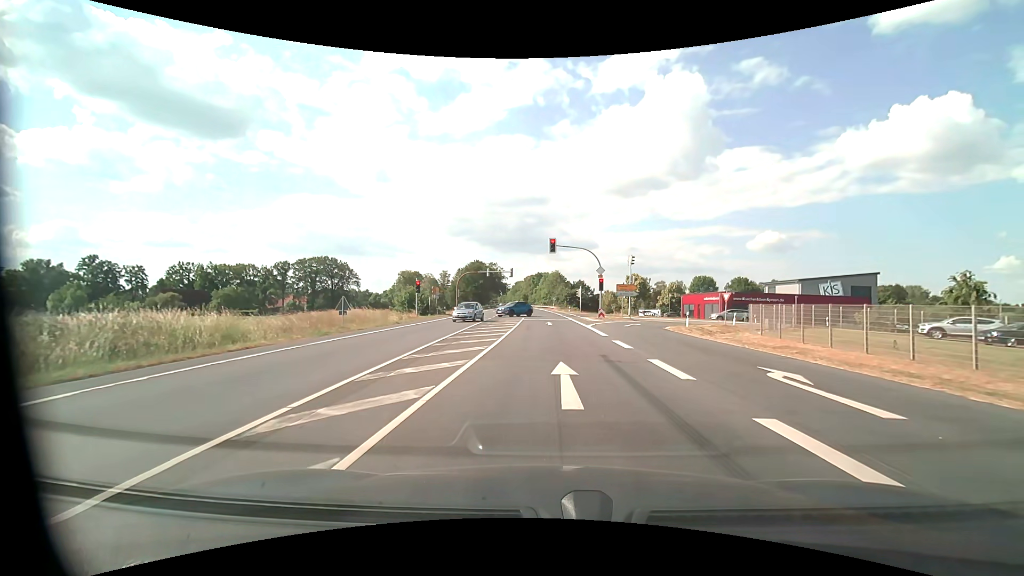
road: primary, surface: asphalt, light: Day
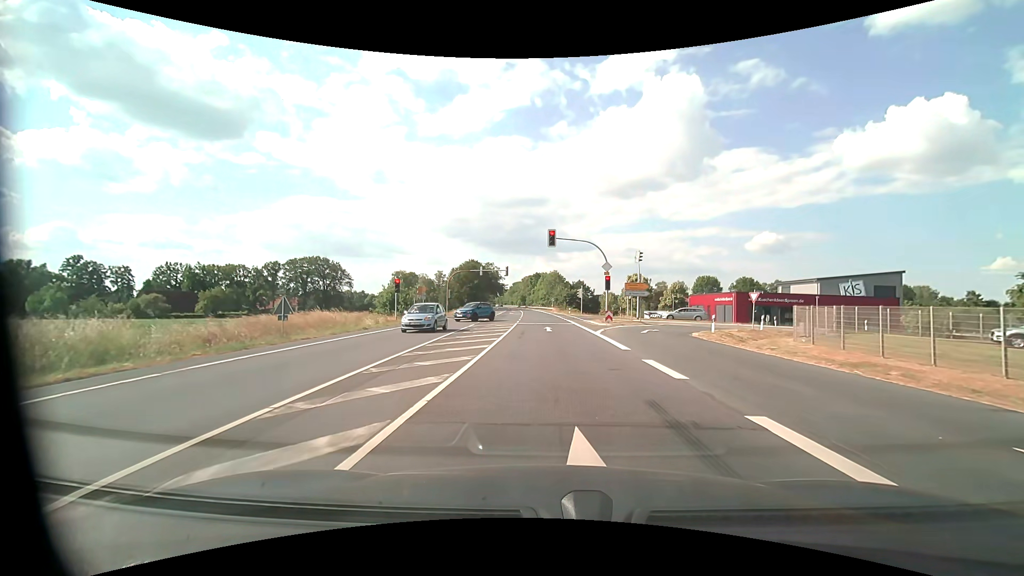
(0.0, +5.7) m; 0°
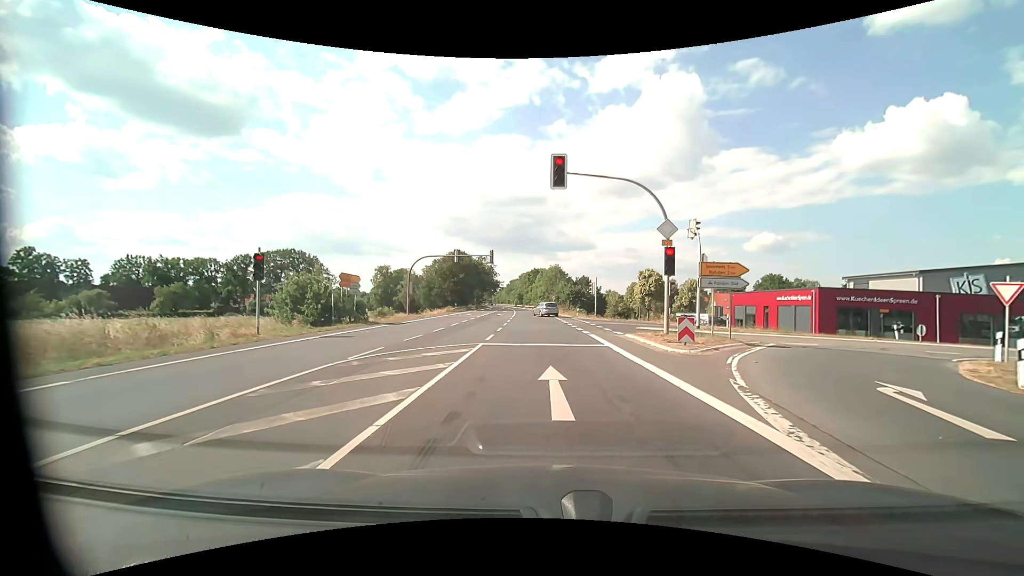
(+0.1, +19.0) m; 0°
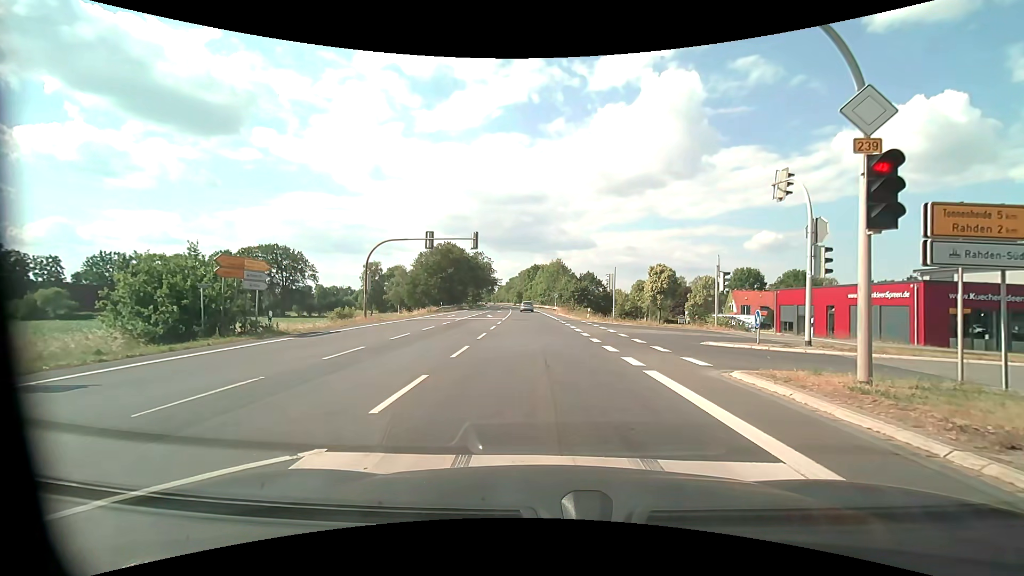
(0.0, +11.5) m; 0°
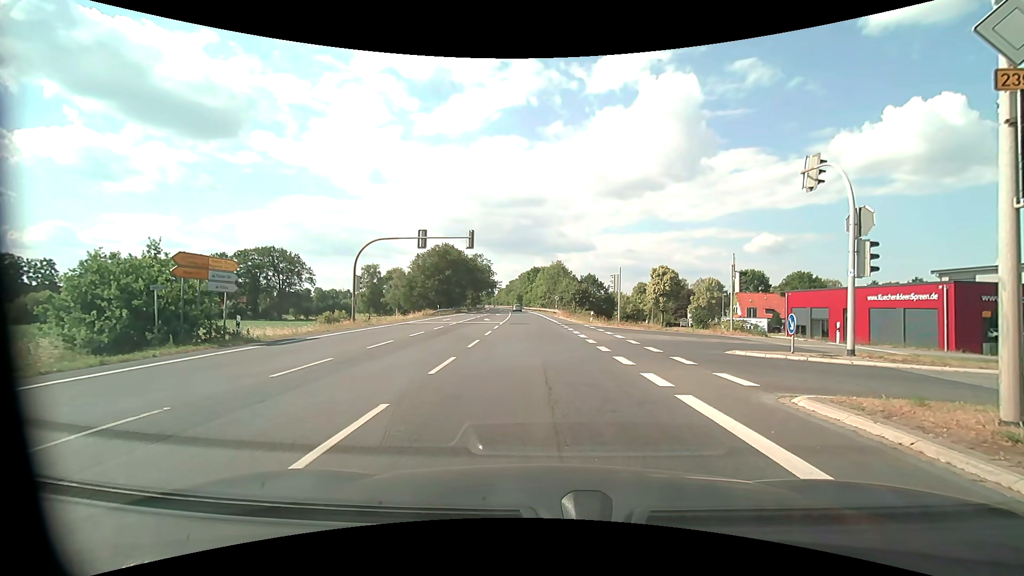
(0.0, +2.1) m; 0°
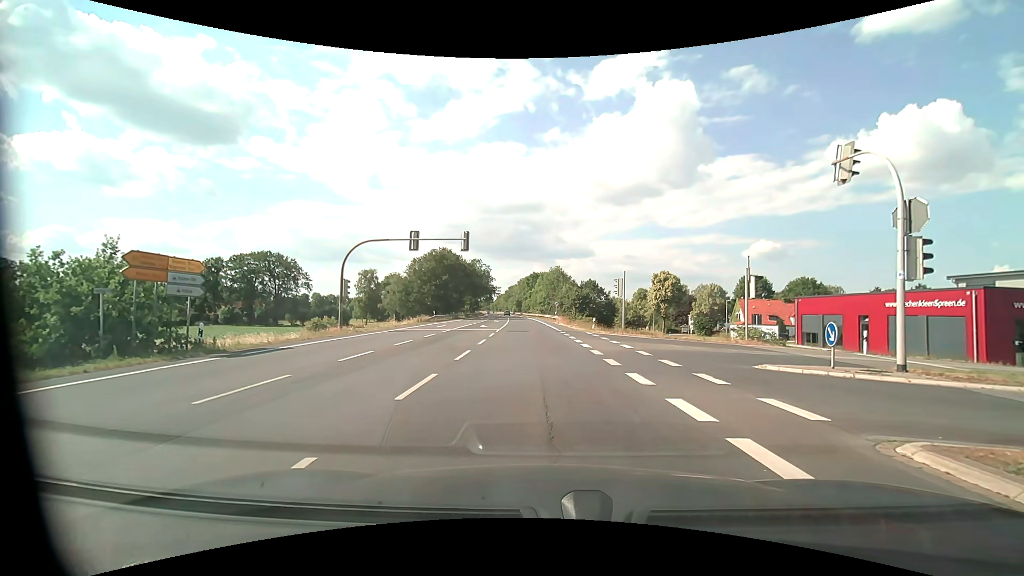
(0.0, +2.4) m; 0°
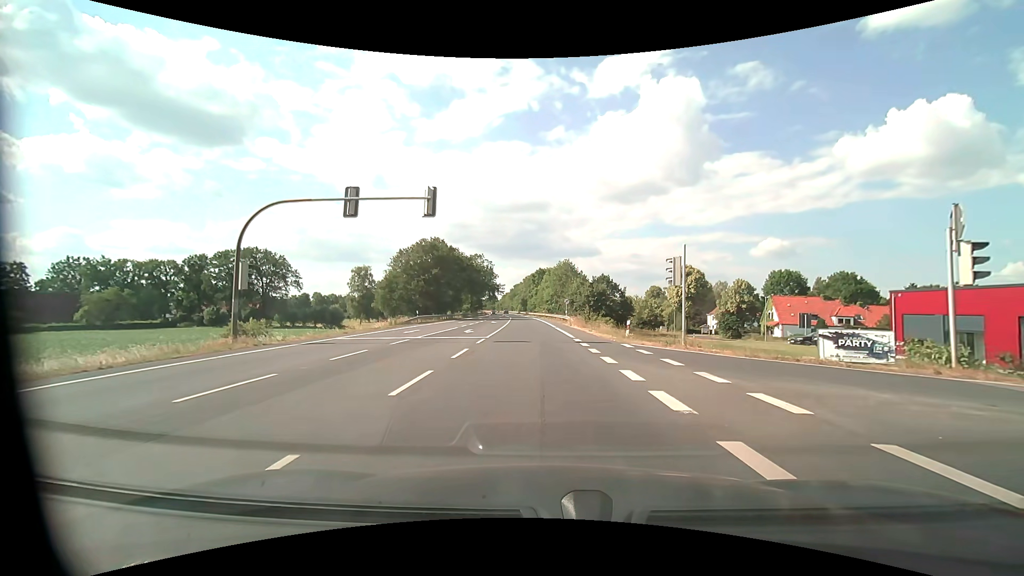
(-0.1, +12.7) m; -1°
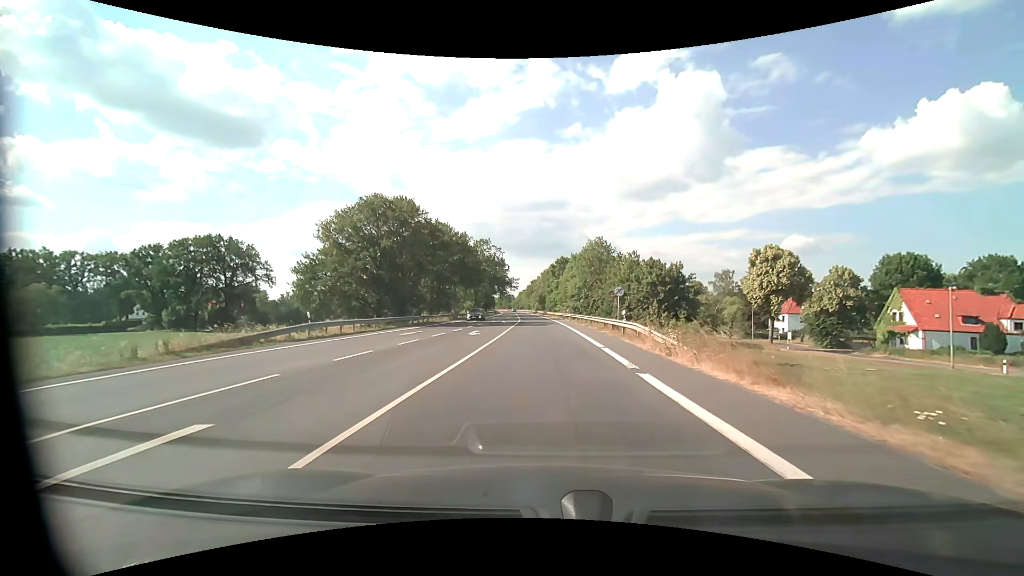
(-0.6, +29.3) m; -2°
(0, +10) (0, +20) (0, +30) (0, +40) (-1, +50) (-1, +60) (-1, +70) (-2, +80) (-2, +90) (-3, +100) m
